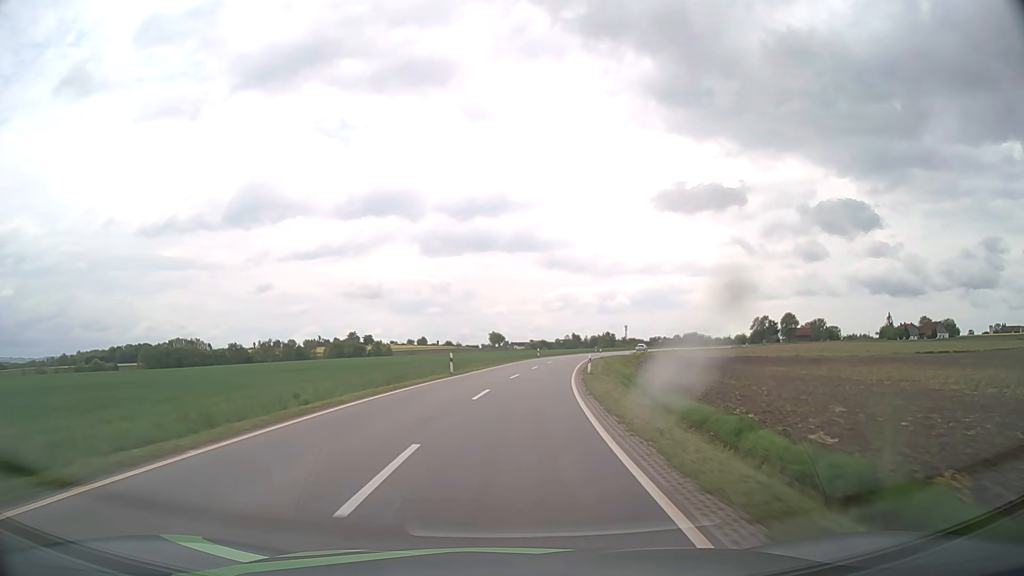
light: Day
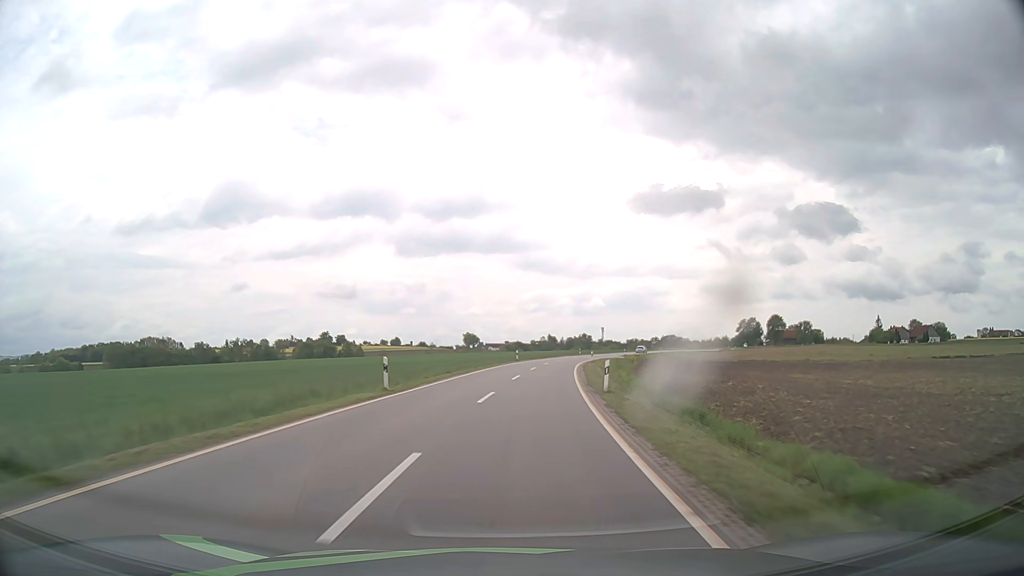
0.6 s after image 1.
(+0.2, +12.9) m; +2°
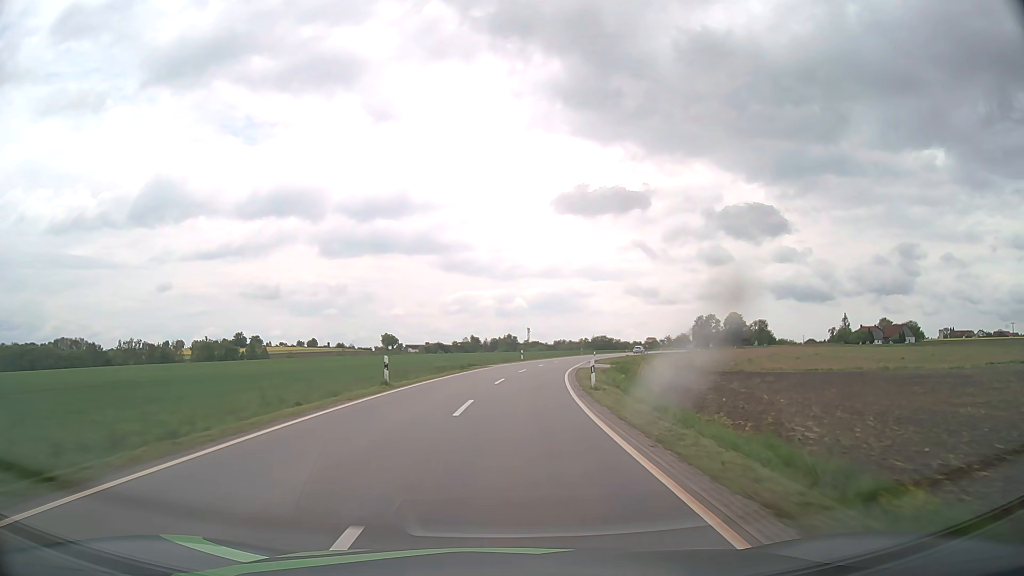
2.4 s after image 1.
(+2.5, +40.1) m; +7°
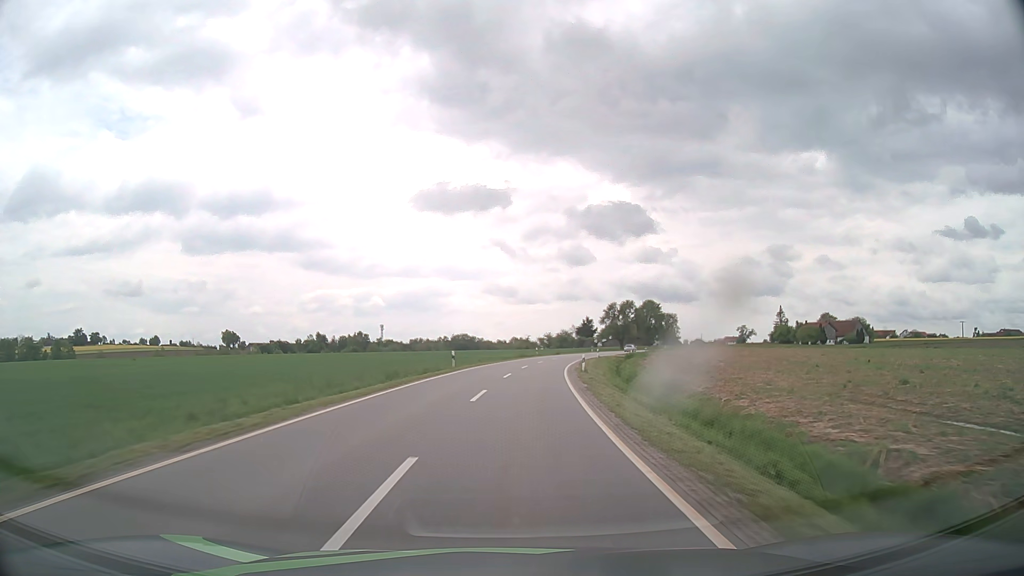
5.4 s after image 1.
(+6.8, +69.4) m; +12°
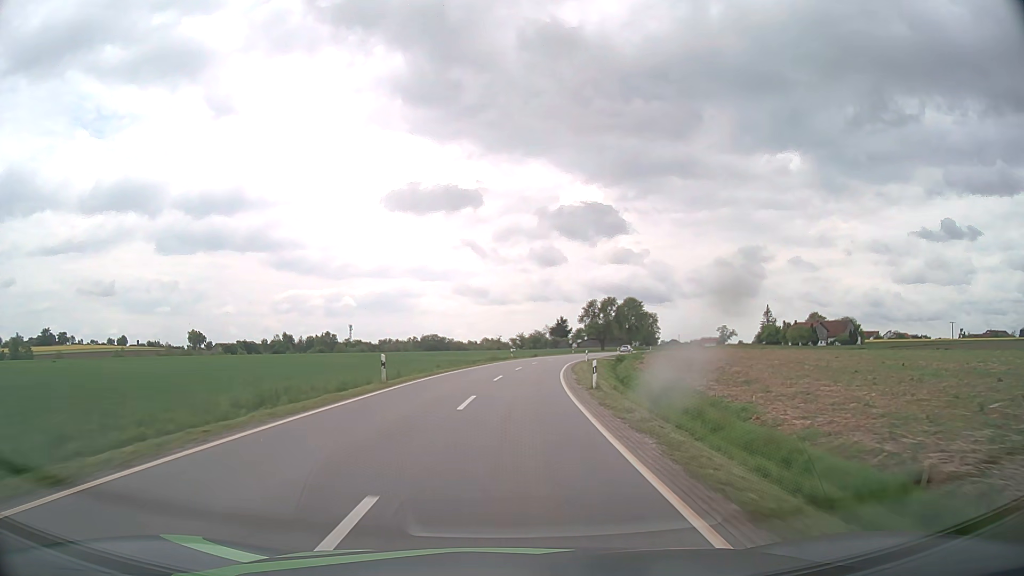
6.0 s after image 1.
(+0.3, +14.3) m; +3°
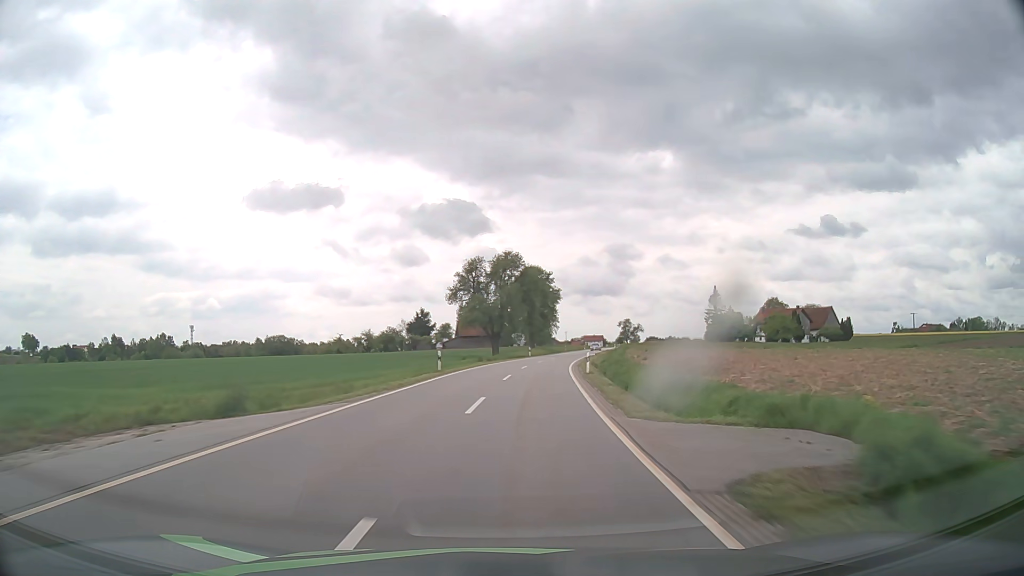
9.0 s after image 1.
(+7.1, +73.2) m; +11°
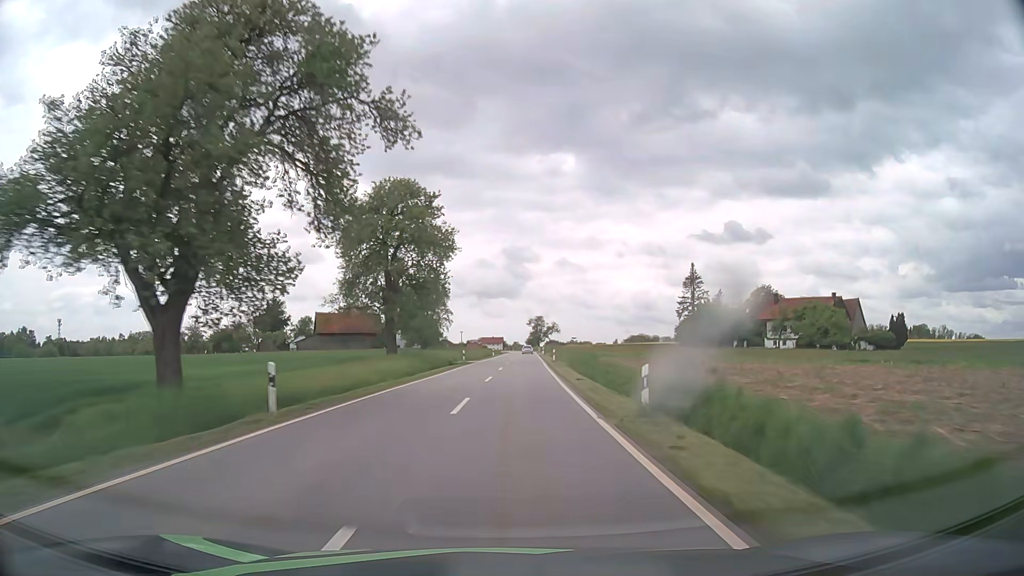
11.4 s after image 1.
(+5.2, +60.9) m; +9°
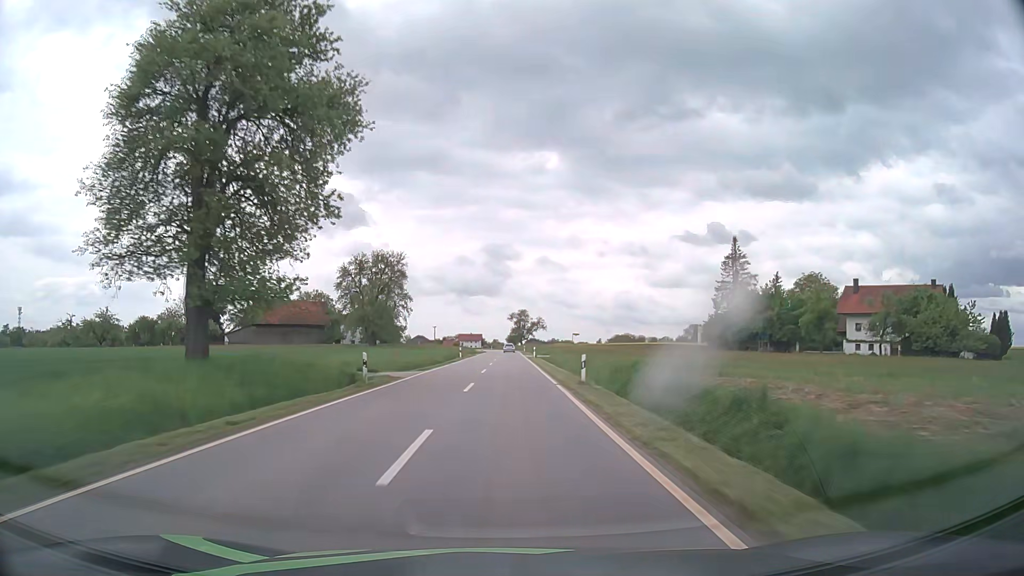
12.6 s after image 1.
(+0.8, +31.1) m; +2°
(0, +10) (0, +20) (0, +30) (0, +40) (0, +50) (0, +60) (+1, +70) (+1, +80) (+1, +90) (+1, +100) m
